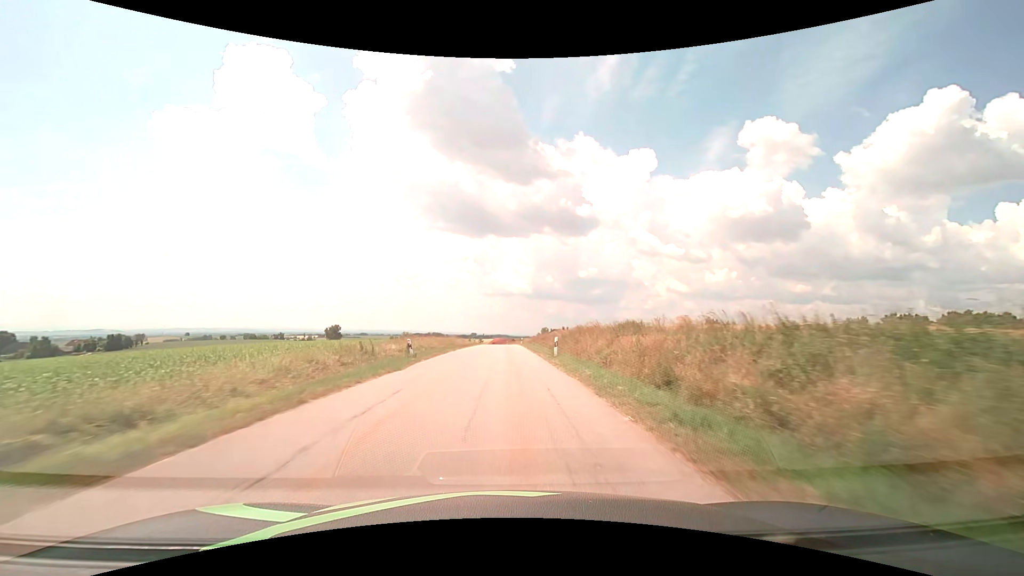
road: tertiary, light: Day
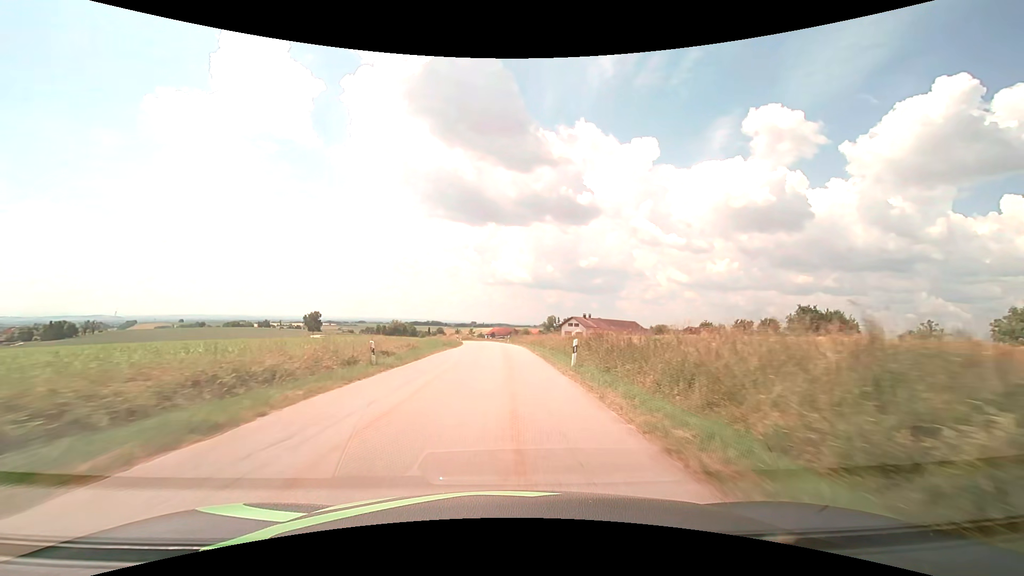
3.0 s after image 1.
(0.0, +56.8) m; 0°
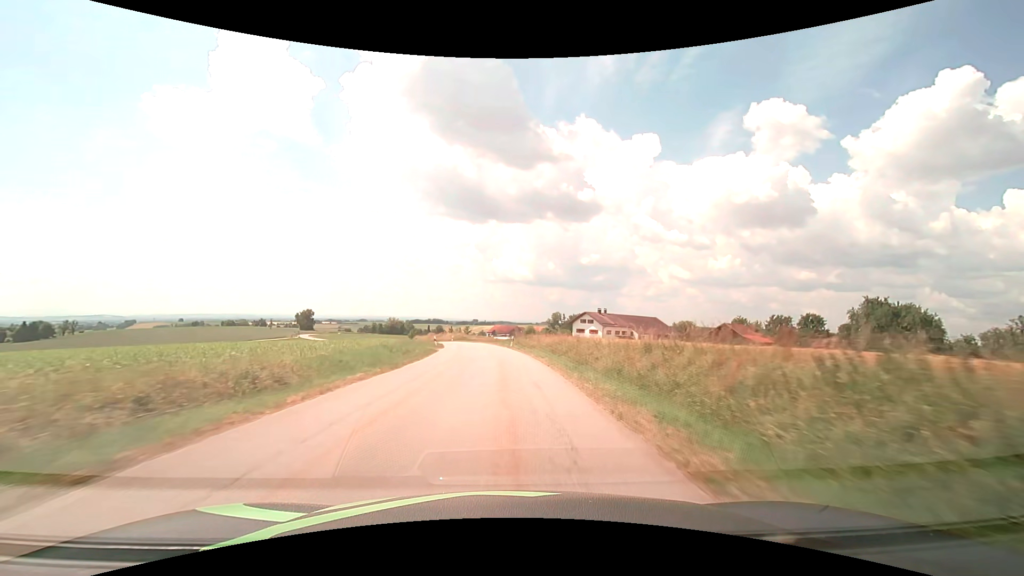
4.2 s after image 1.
(0.0, +22.3) m; 0°
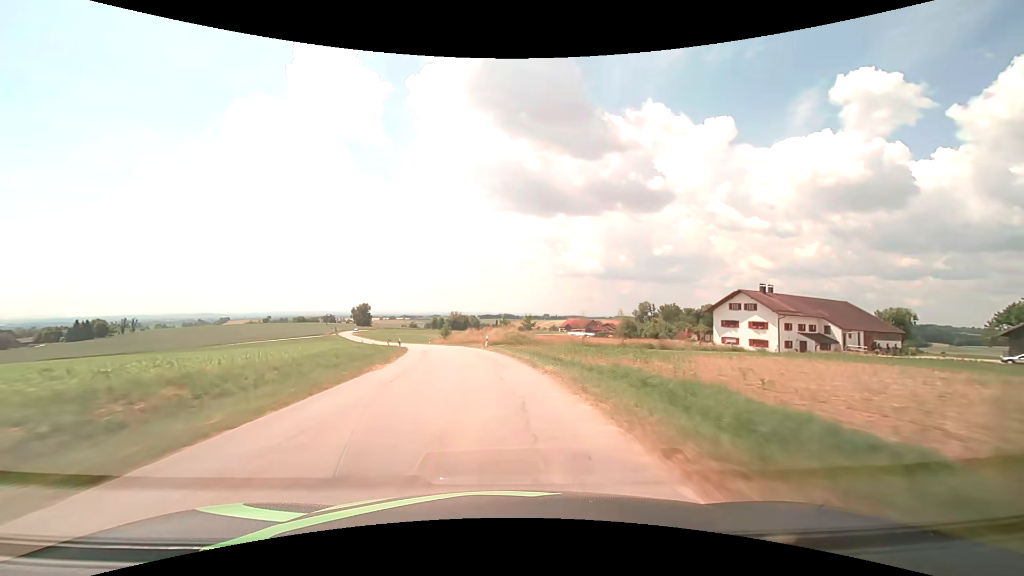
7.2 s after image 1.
(-2.7, +54.8) m; -8°
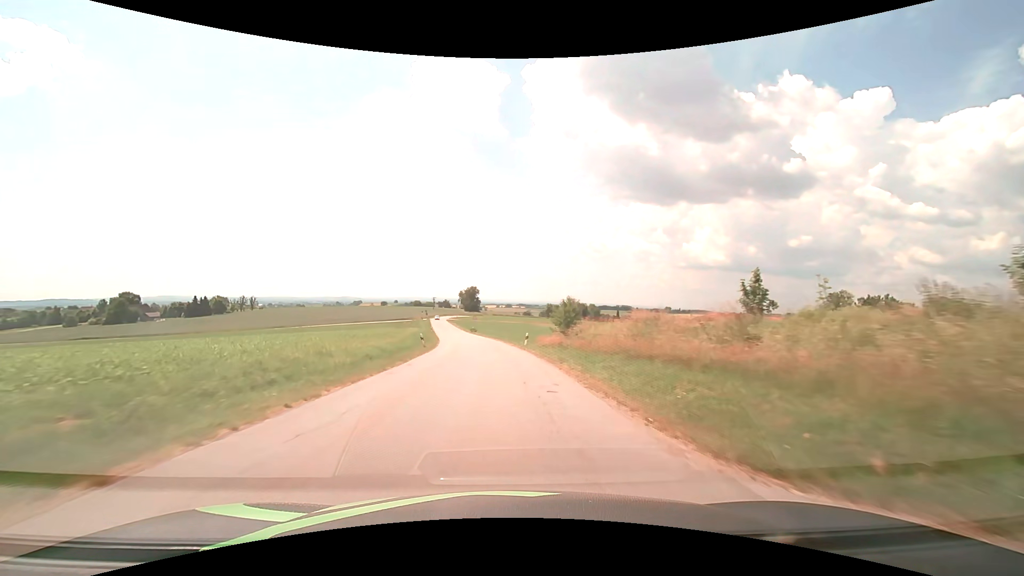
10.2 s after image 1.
(-6.8, +54.6) m; -13°
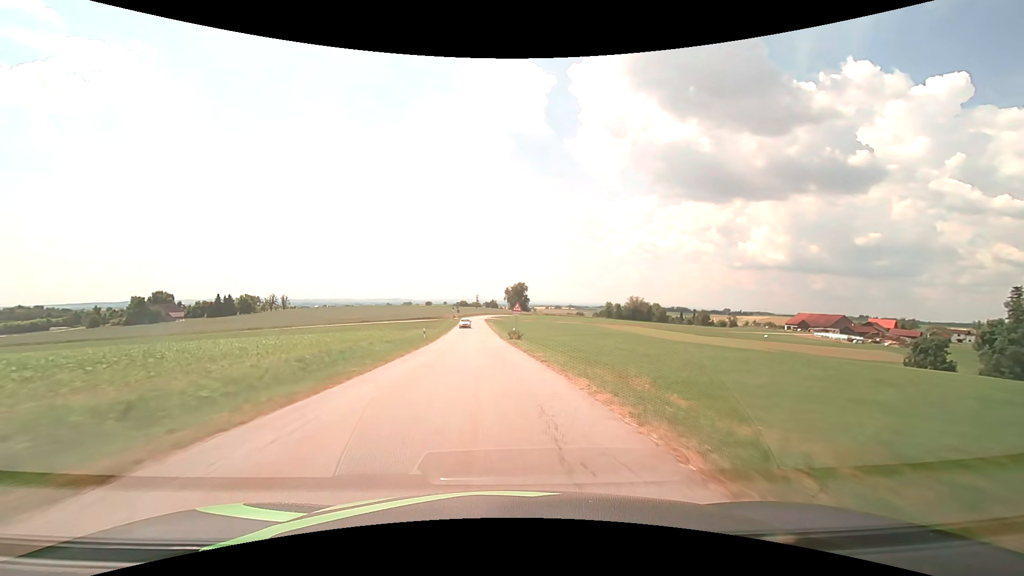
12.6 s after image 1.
(-2.2, +45.3) m; -5°
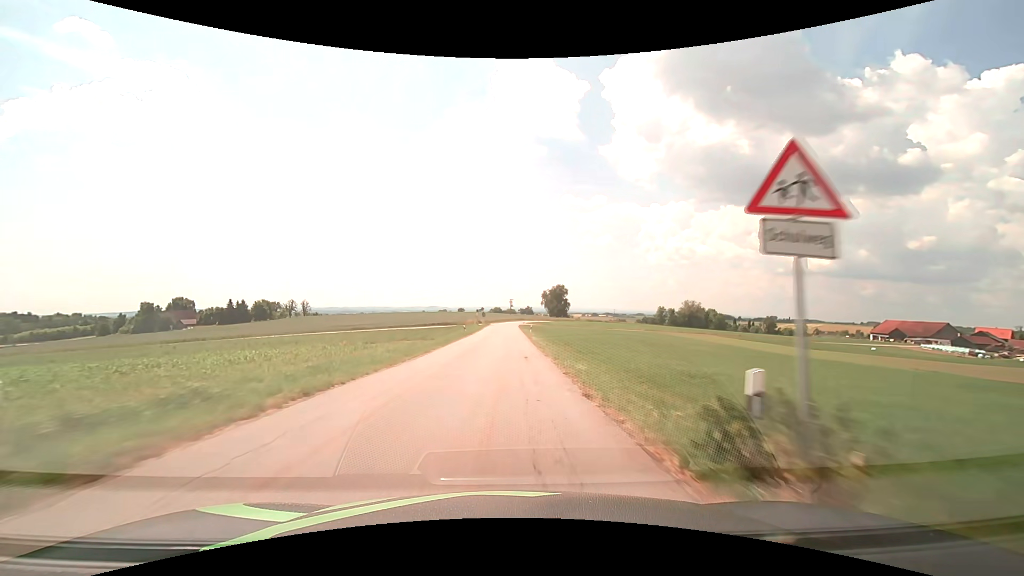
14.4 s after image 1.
(-1.4, +34.6) m; -4°
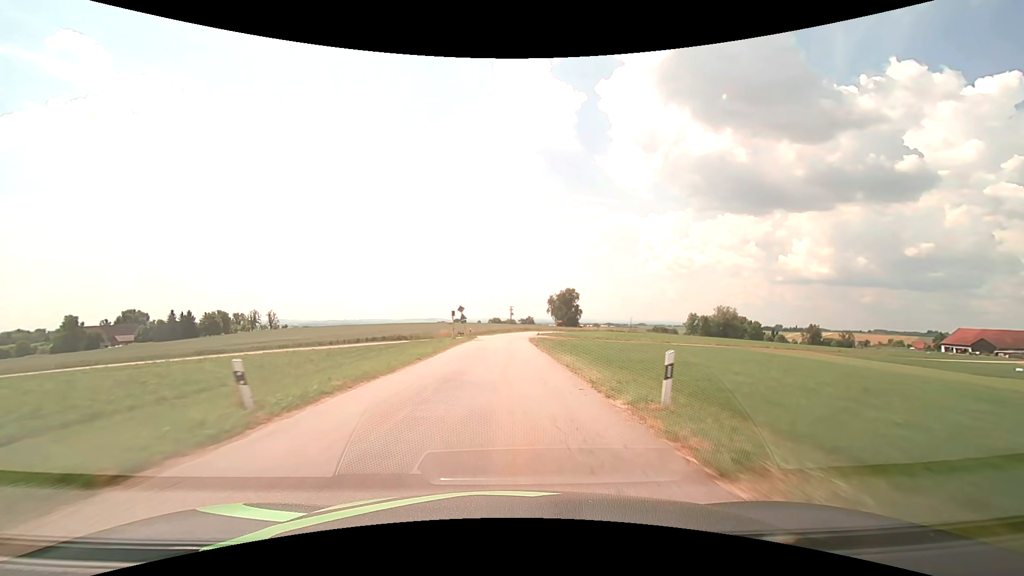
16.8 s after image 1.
(+0.1, +46.4) m; 0°
(0, +10) (0, +20) (0, +30) (0, +40) (+1, +50) (+1, +60) (+2, +70) (+3, +80) (+4, +90) (+6, +100) m
